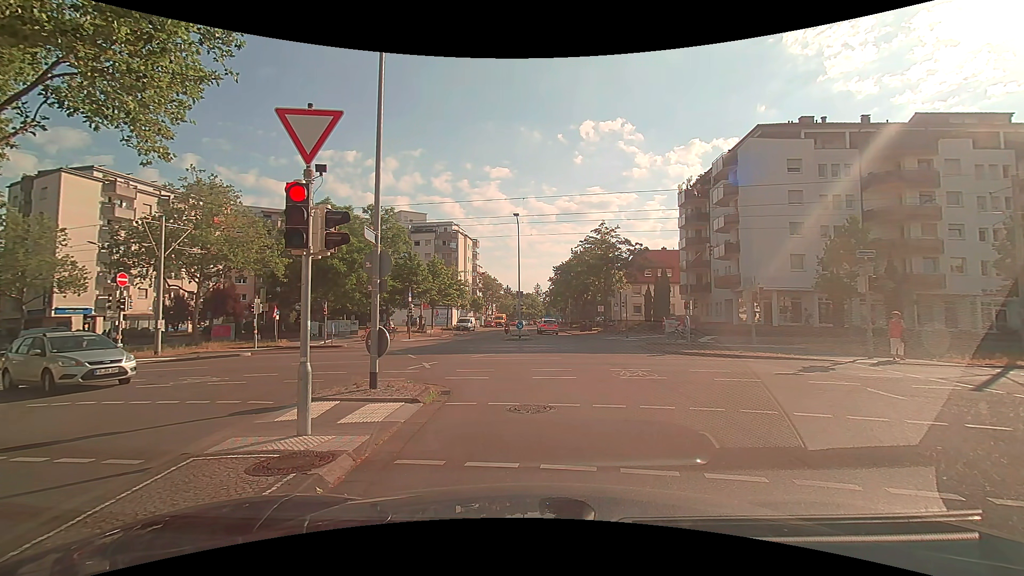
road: residential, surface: asphalt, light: Day
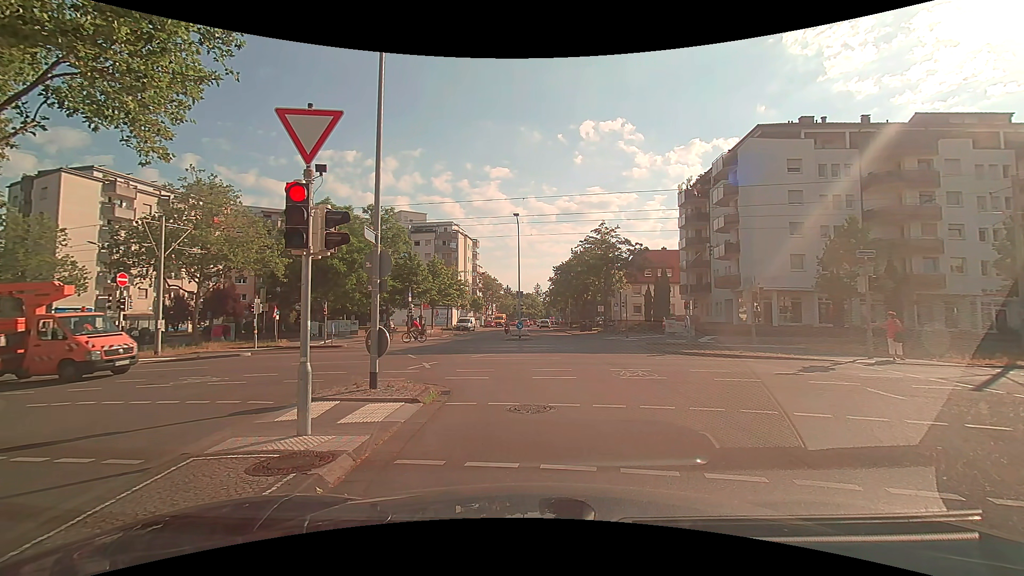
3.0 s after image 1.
(0.0, 0.0) m; 0°
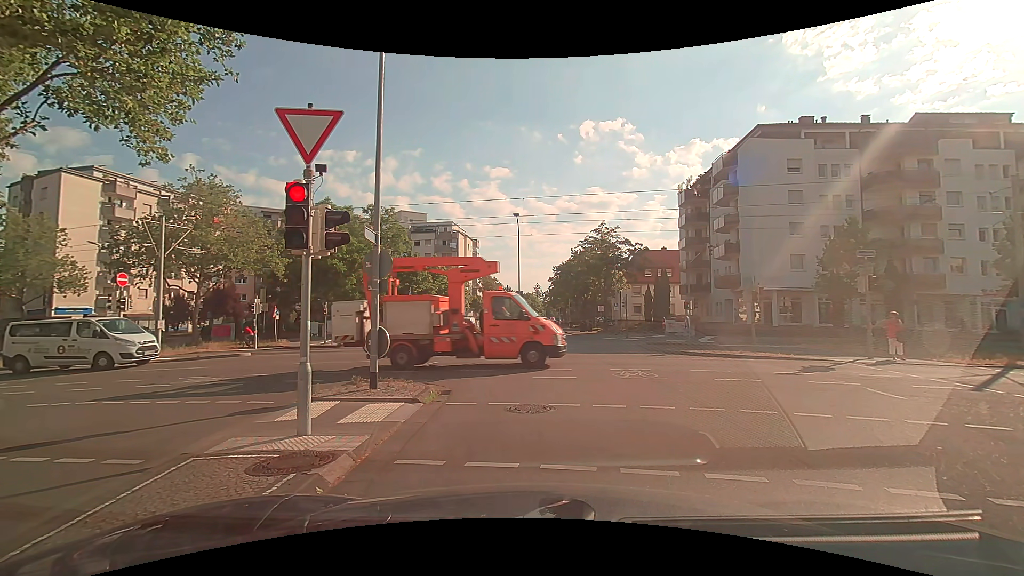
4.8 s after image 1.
(0.0, 0.0) m; 0°
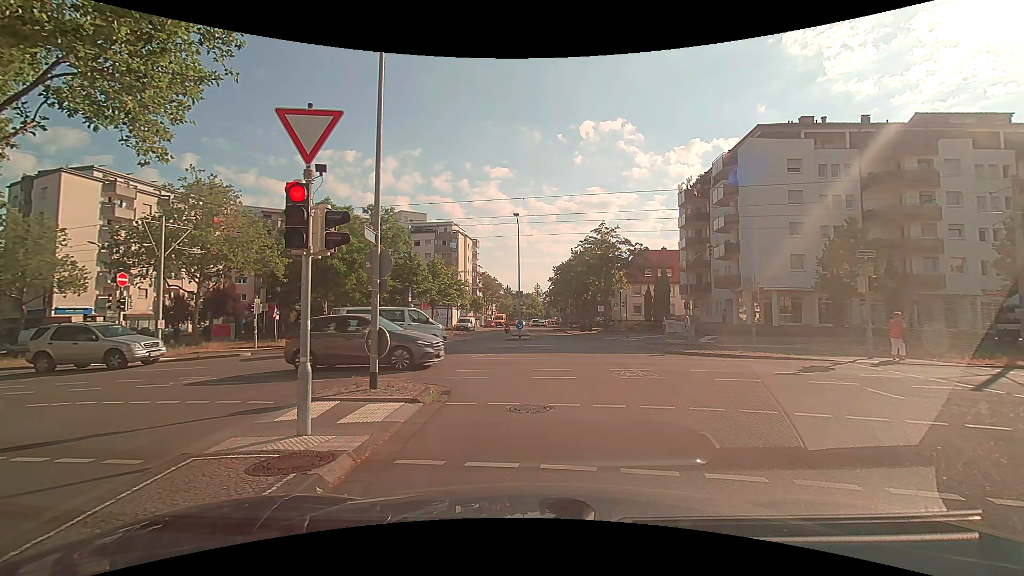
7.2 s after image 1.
(0.0, 0.0) m; 0°
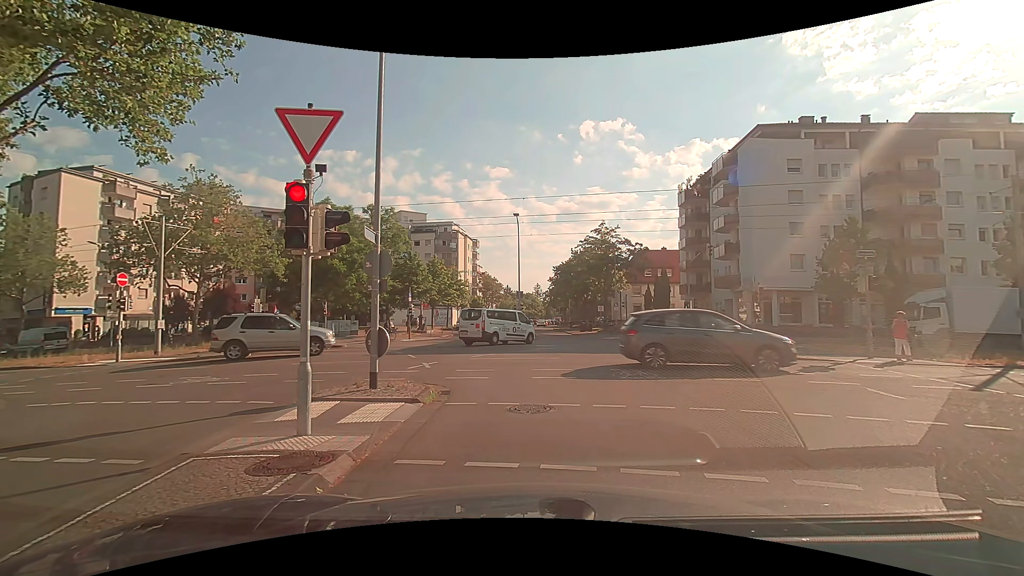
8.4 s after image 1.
(0.0, 0.0) m; 0°
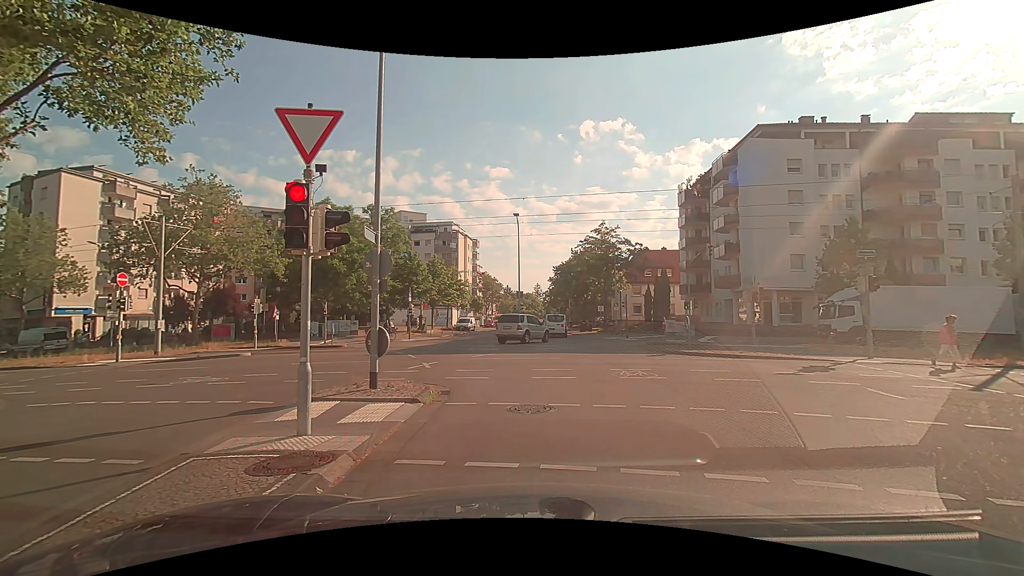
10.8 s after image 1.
(0.0, 0.0) m; 0°
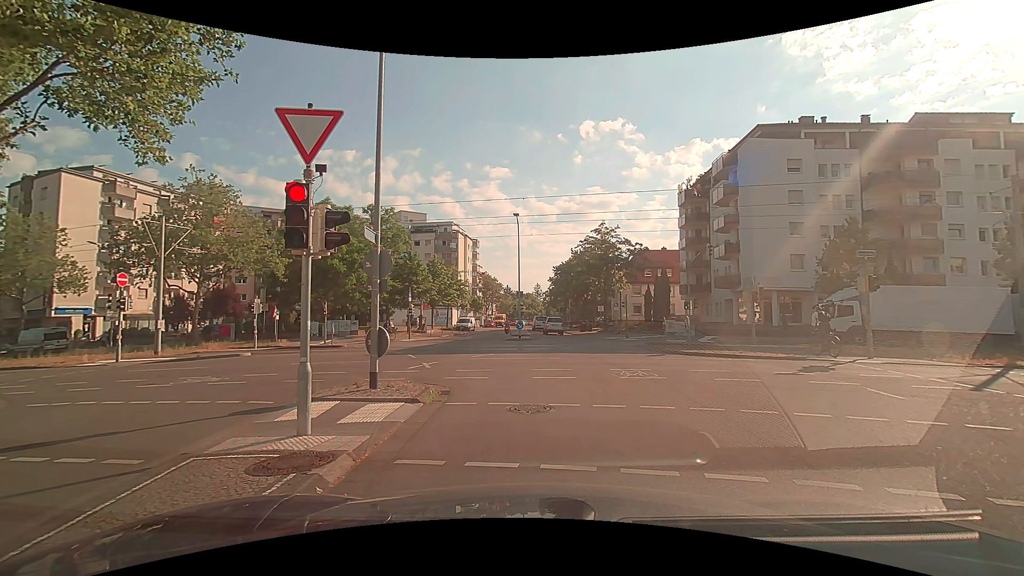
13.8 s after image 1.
(0.0, 0.0) m; 0°
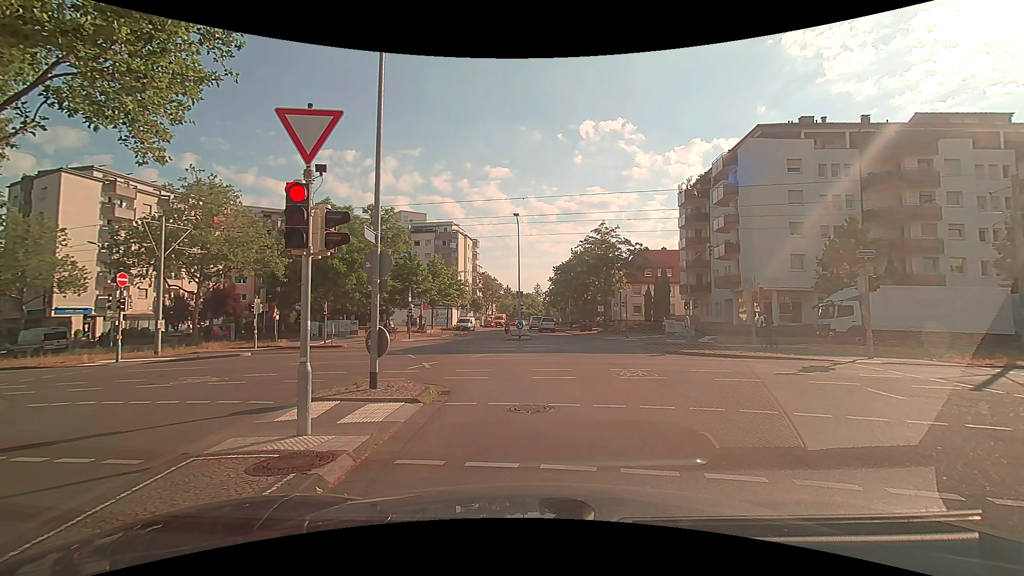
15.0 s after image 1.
(0.0, 0.0) m; 0°
